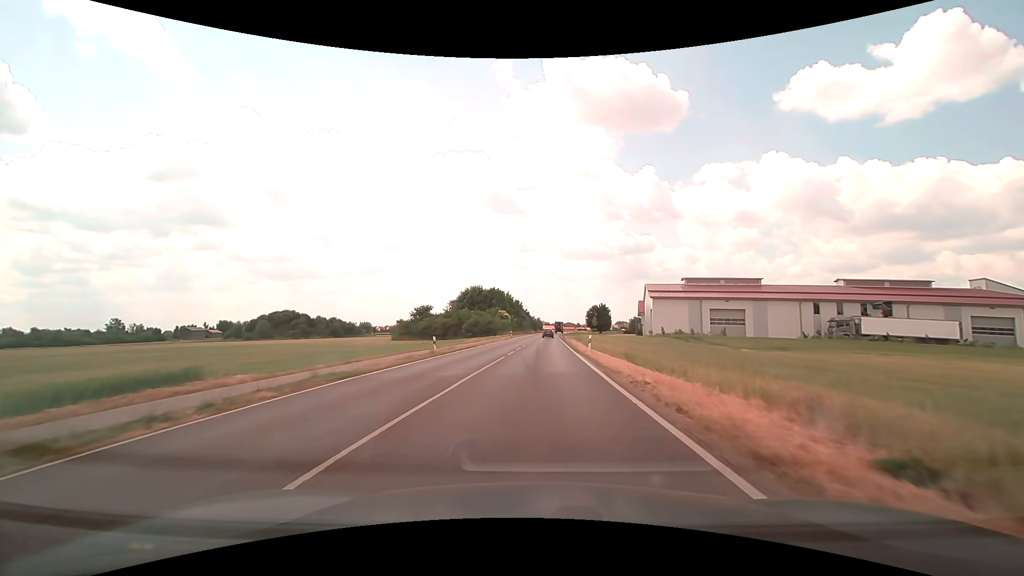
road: tertiary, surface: asphalt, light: Day
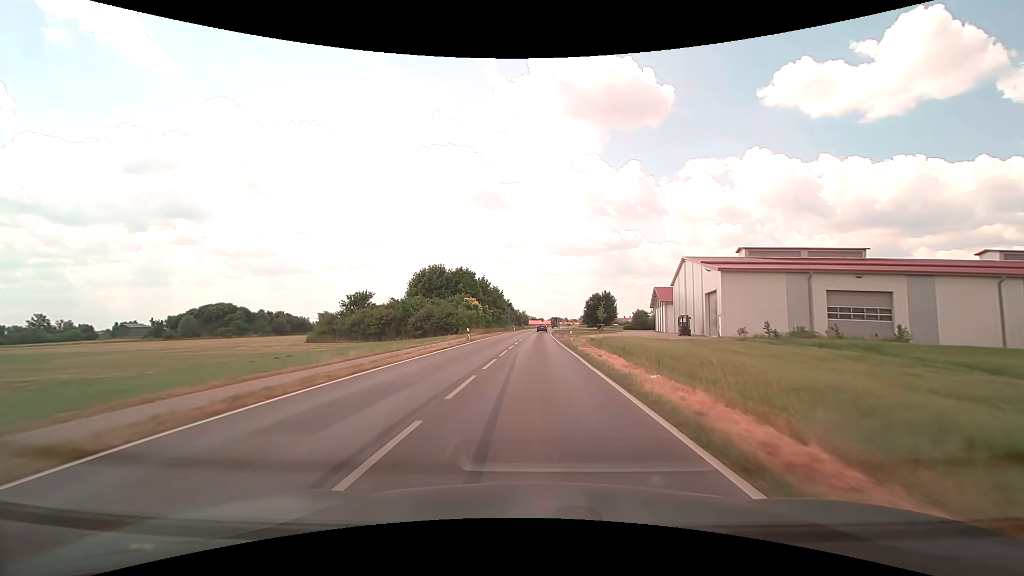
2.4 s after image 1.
(+0.7, +35.0) m; +2°
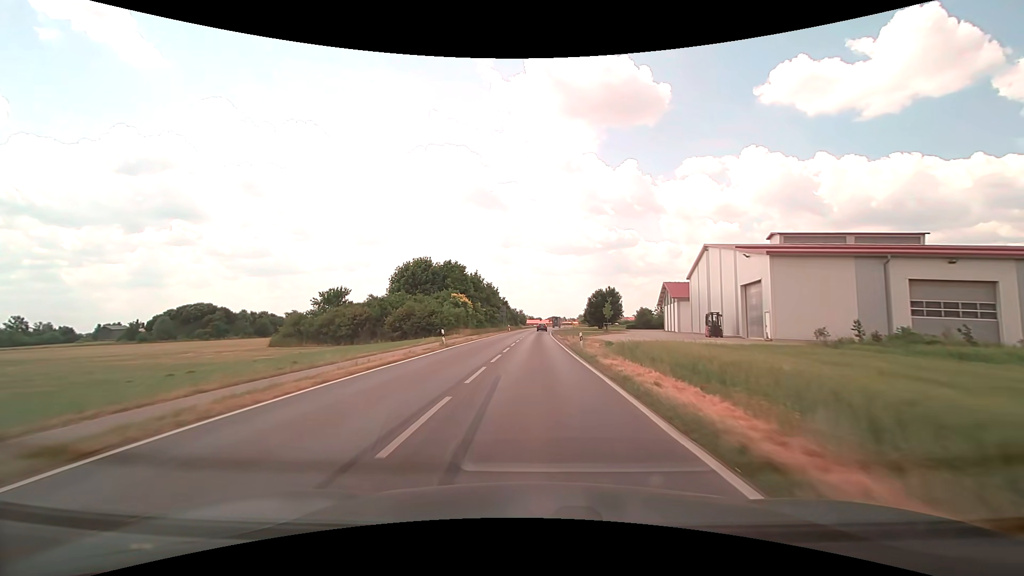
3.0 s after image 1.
(0.0, +9.9) m; 0°
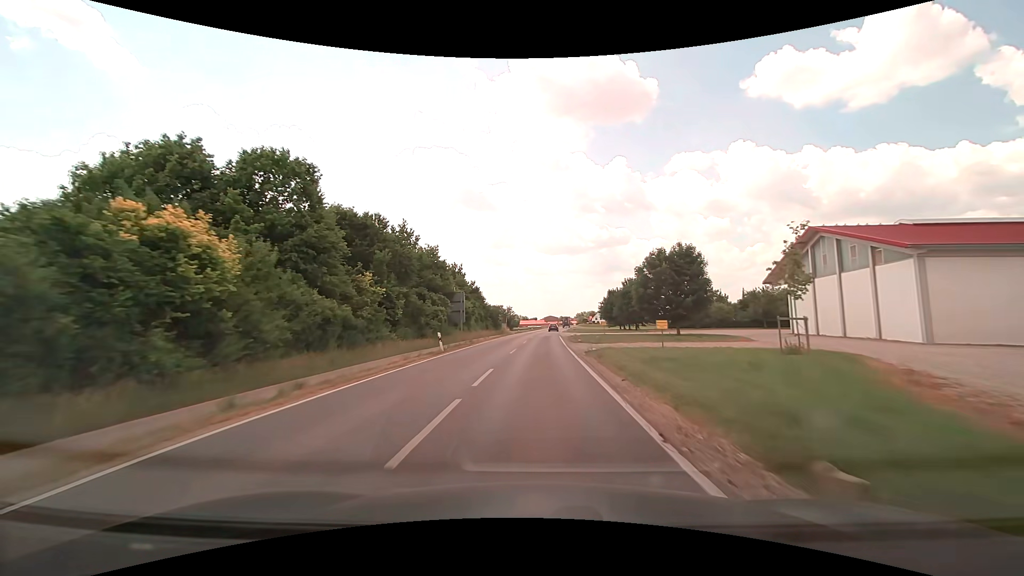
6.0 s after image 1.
(+0.3, +54.5) m; +1°
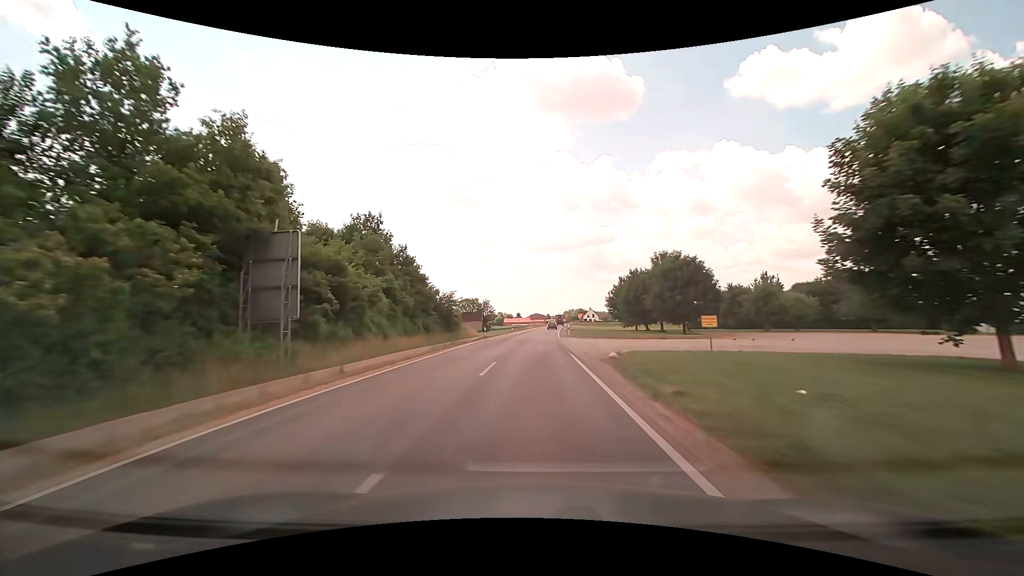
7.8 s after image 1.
(+0.5, +34.4) m; +2°
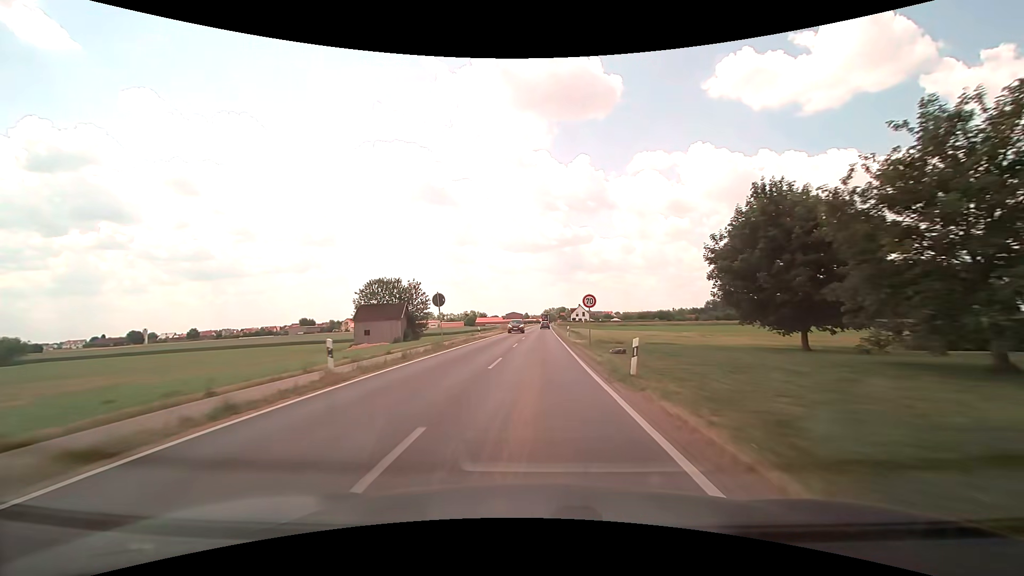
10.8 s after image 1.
(+1.1, +58.3) m; +2°
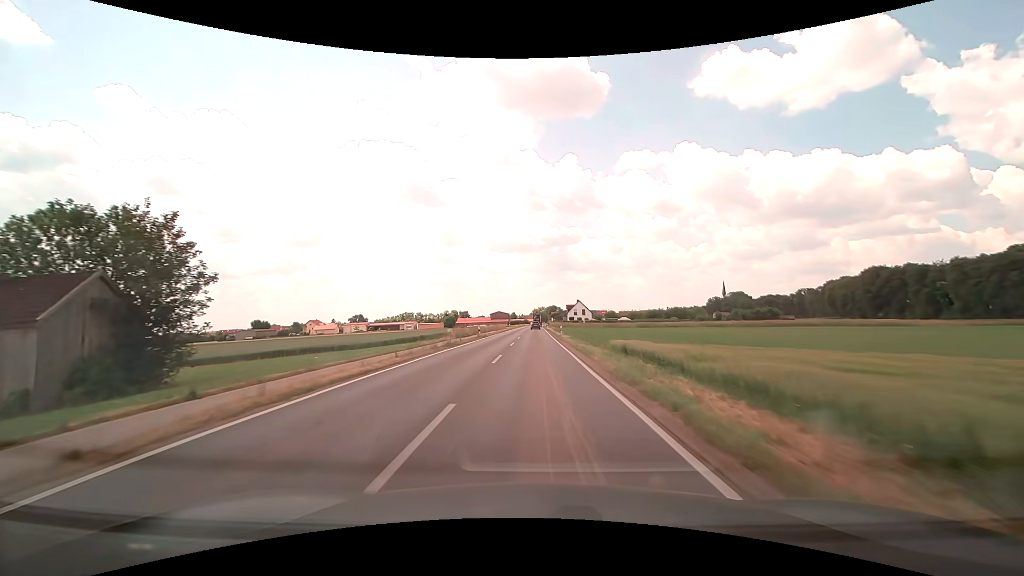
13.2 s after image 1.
(+0.7, +46.3) m; +2°
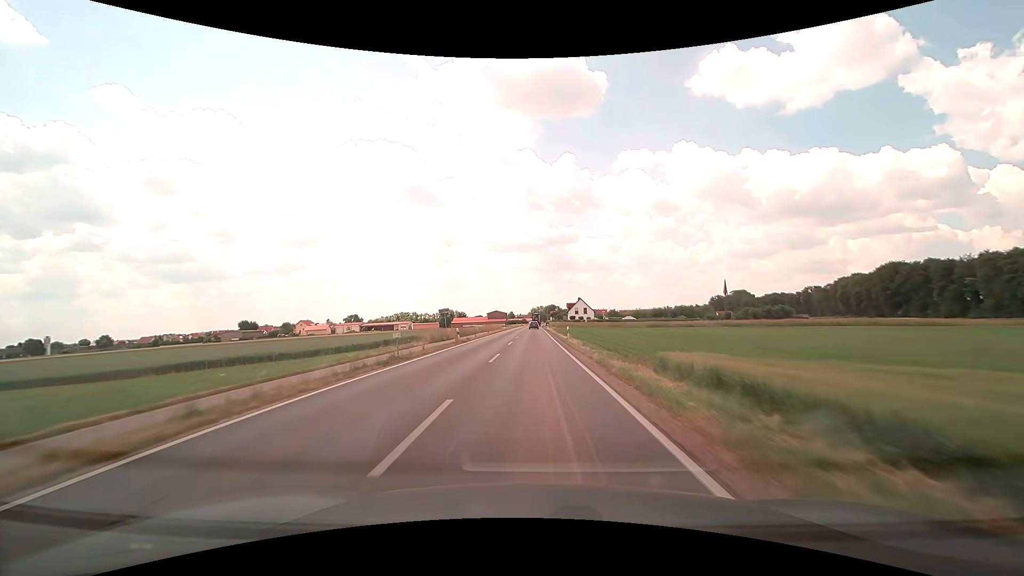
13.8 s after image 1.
(0.0, +11.7) m; 0°
(0, +10) (0, +20) (0, +30) (0, +40) (0, +50) (0, +60) (0, +70) (0, +80) (0, +90) (0, +100) m
